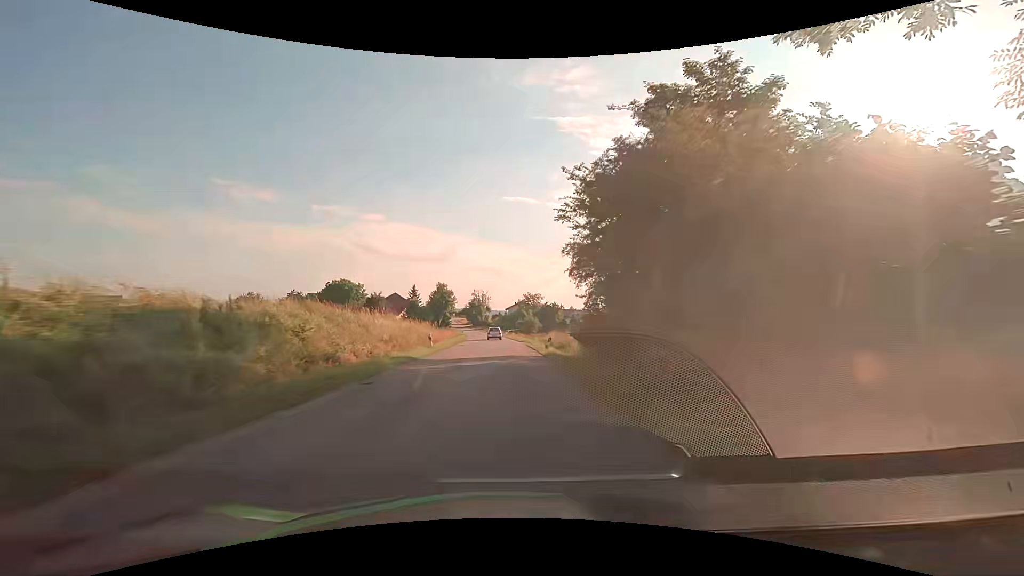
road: tertiary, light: Day
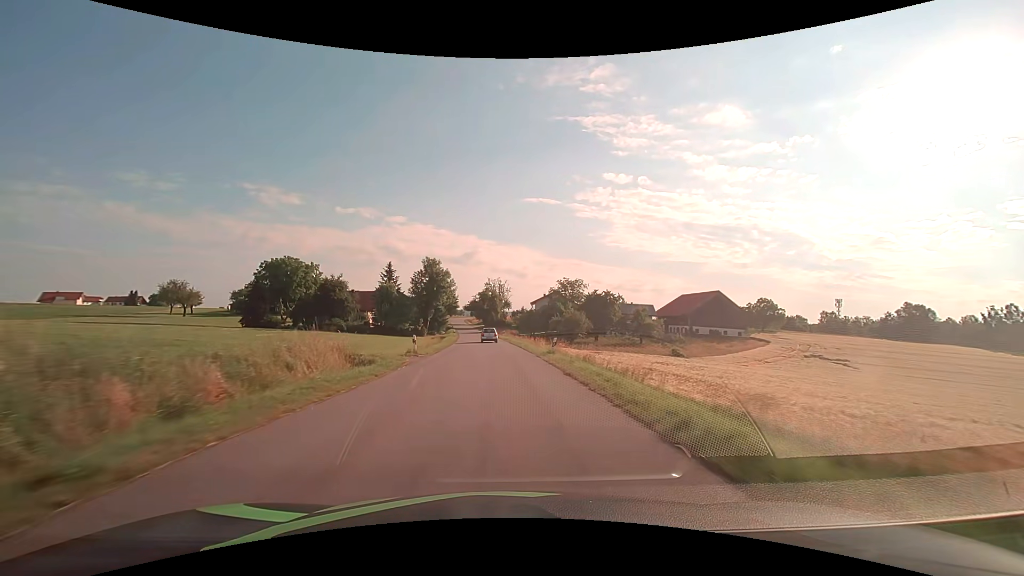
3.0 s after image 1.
(-1.1, +53.7) m; -3°
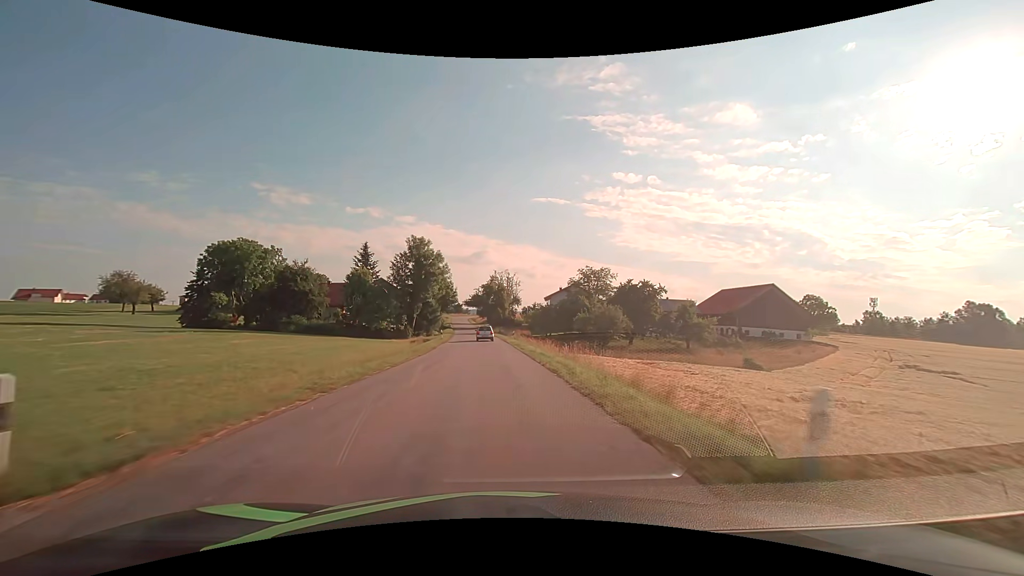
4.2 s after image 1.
(-0.2, +21.4) m; -1°
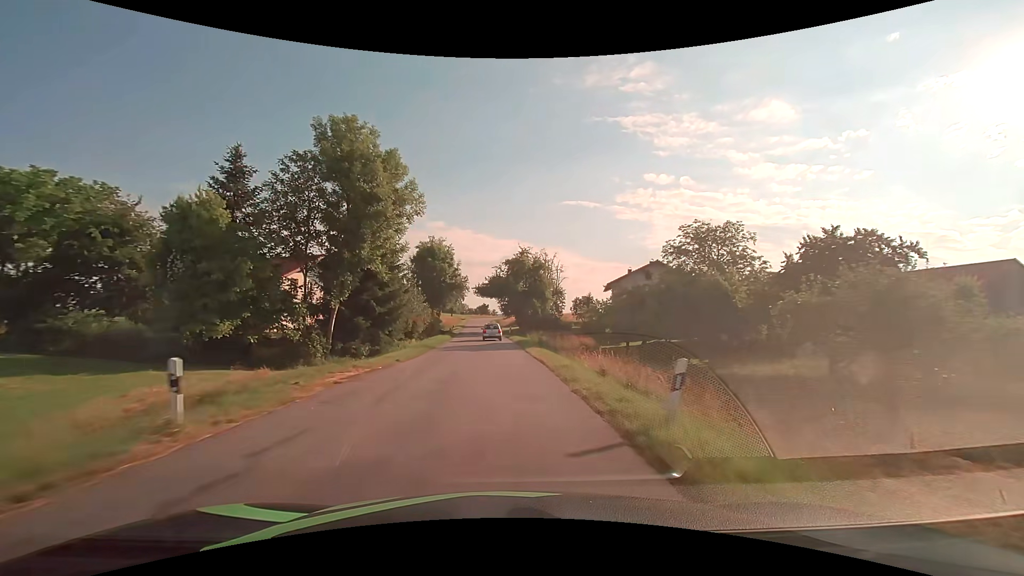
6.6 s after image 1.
(-1.3, +41.9) m; -4°
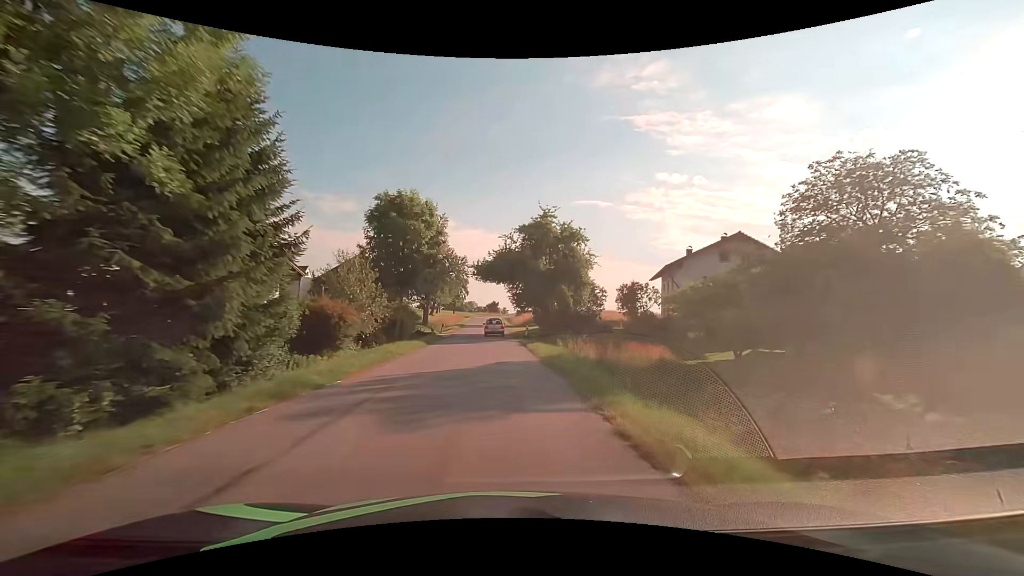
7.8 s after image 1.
(-0.2, +20.4) m; -1°
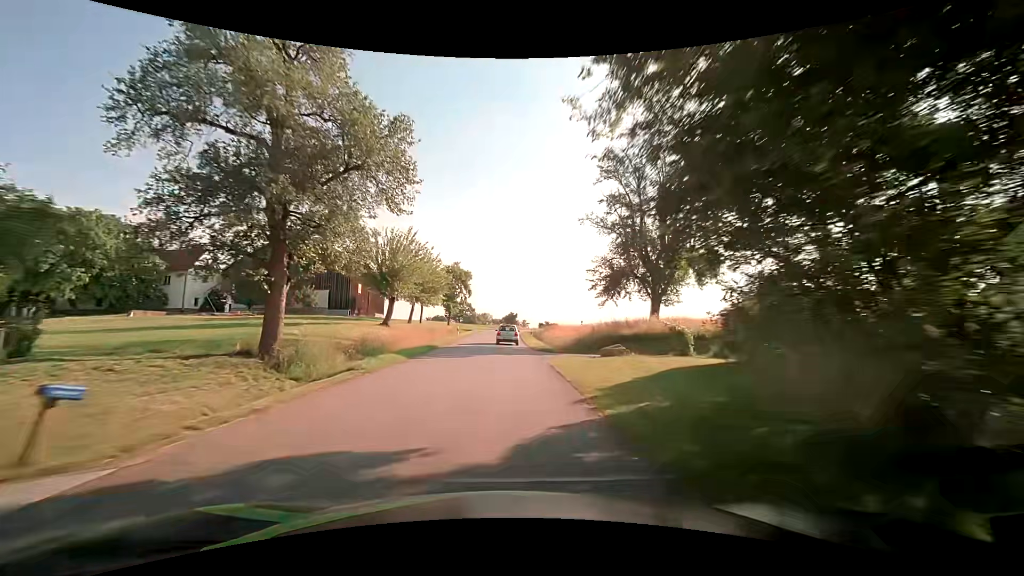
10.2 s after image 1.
(-0.8, +38.8) m; -2°
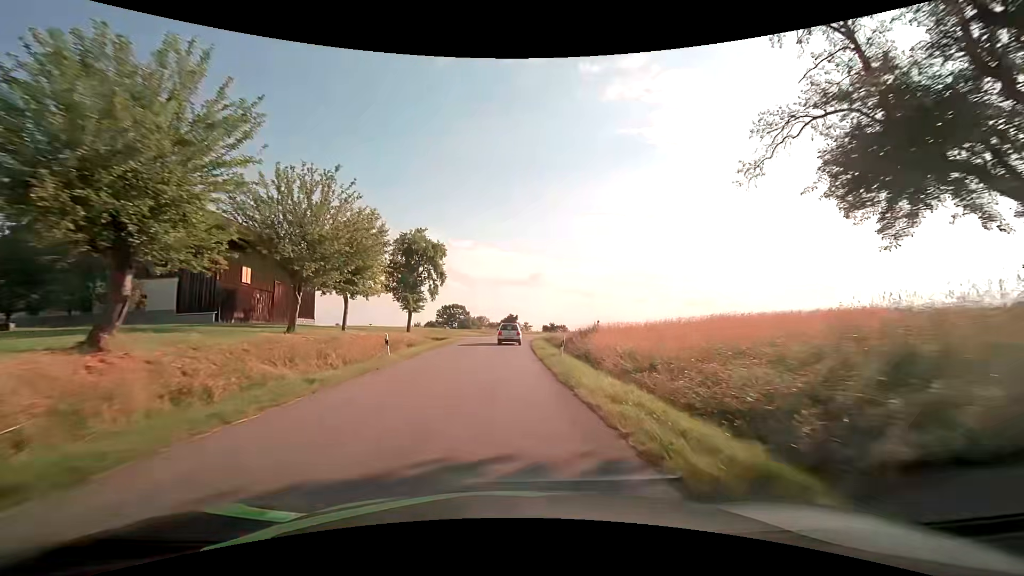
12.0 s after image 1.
(+0.2, +27.4) m; 0°
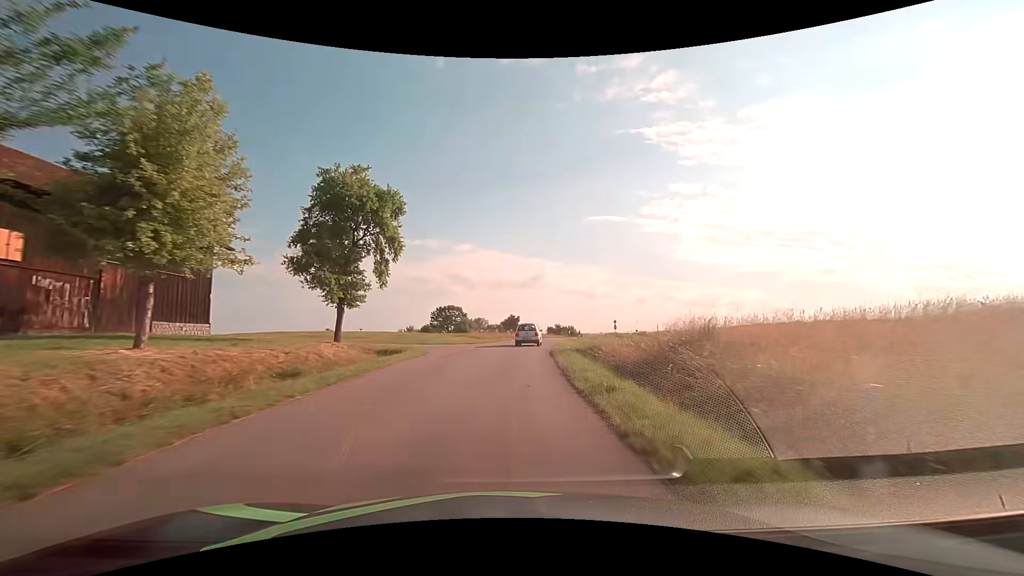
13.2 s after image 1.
(0.0, +17.7) m; 0°
(0, +10) (0, +20) (+1, +30) (+2, +40) (+4, +50) (+6, +59) (+10, +69) (+14, +78) (+18, +87) (+24, +95) m
